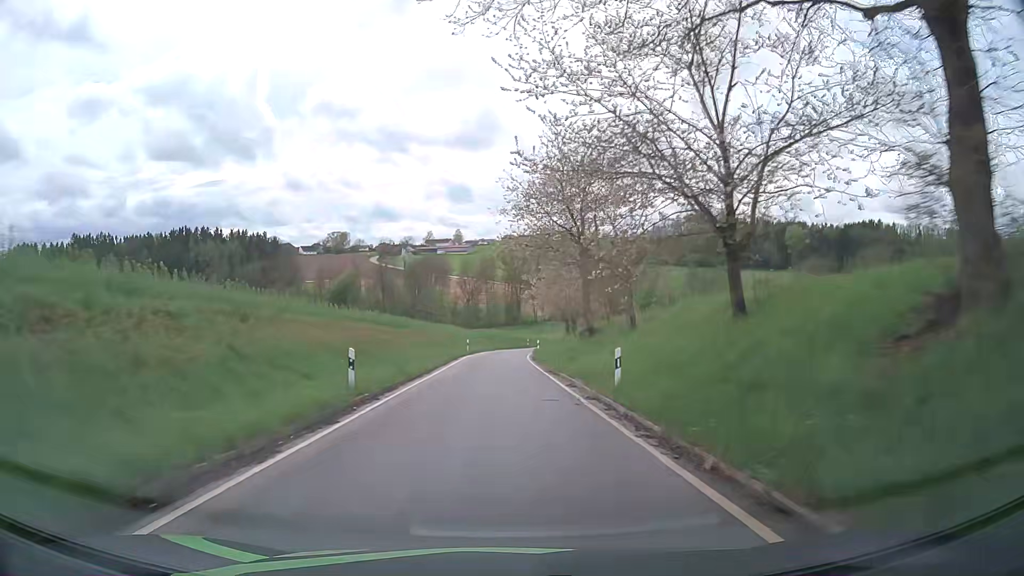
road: tertiary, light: Day
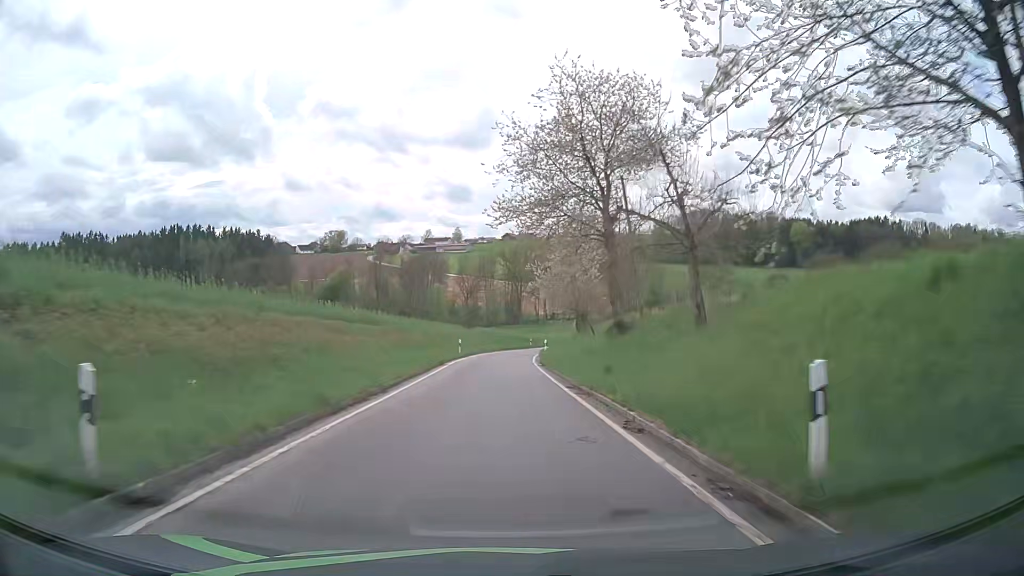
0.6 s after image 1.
(-0.1, +9.8) m; 0°
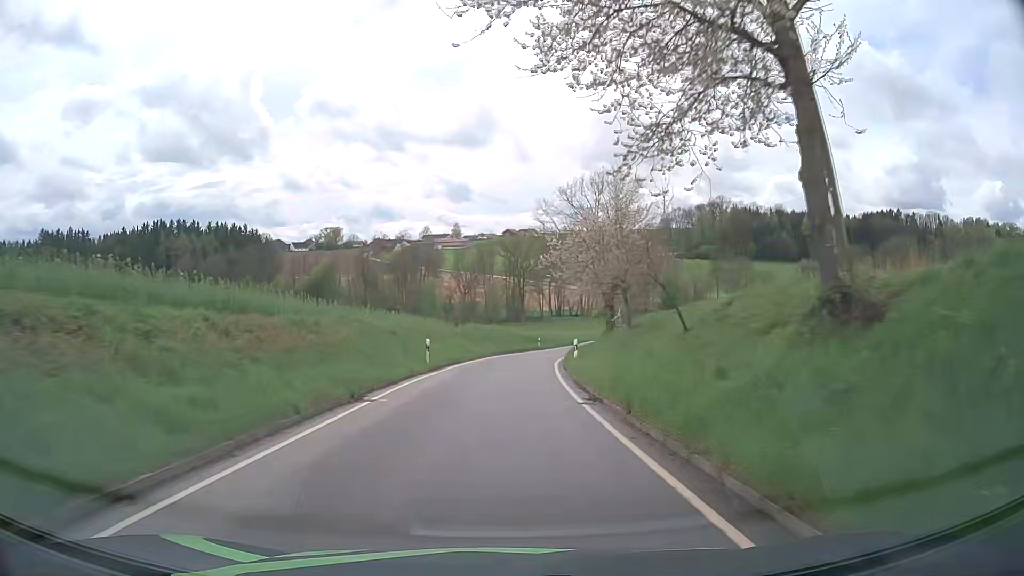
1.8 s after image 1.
(0.0, +18.9) m; 0°
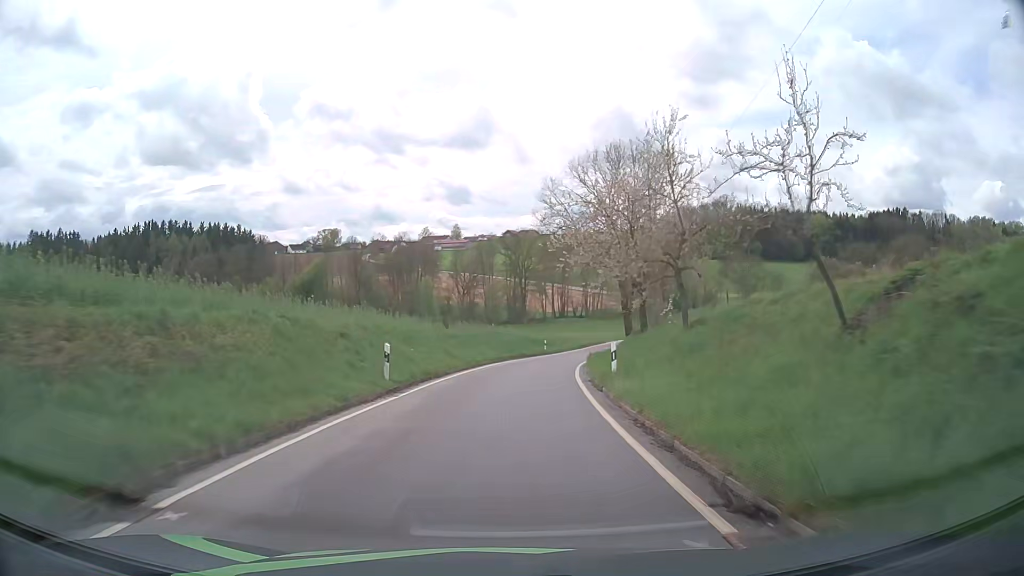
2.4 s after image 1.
(0.0, +9.1) m; -1°
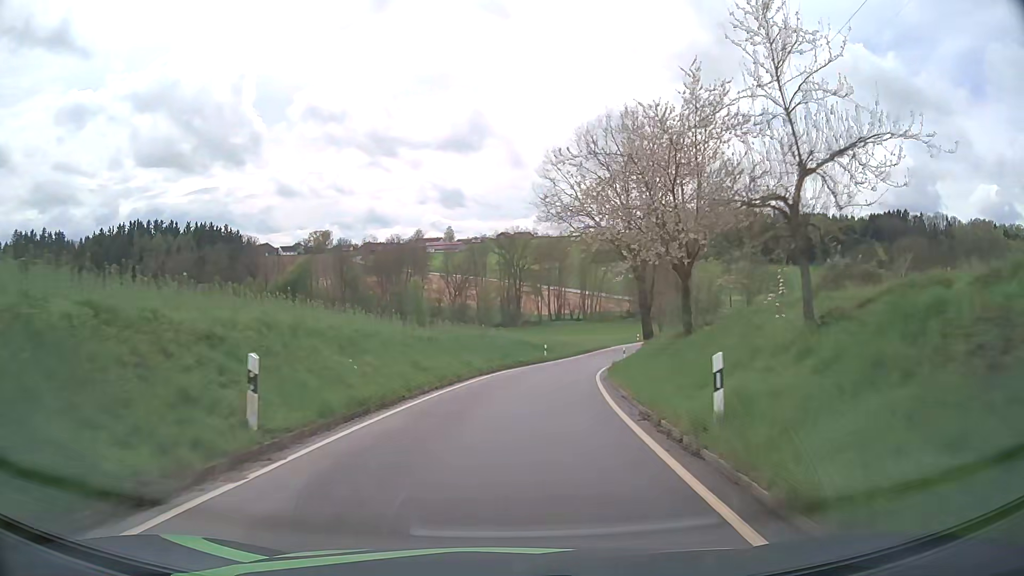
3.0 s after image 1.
(+0.1, +8.9) m; +1°
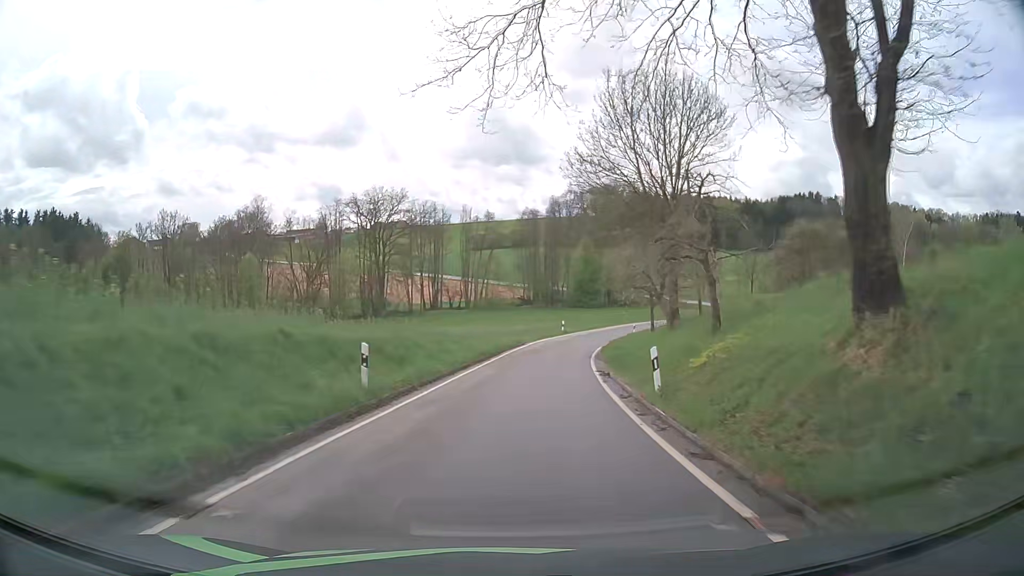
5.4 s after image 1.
(+3.1, +35.5) m; +10°
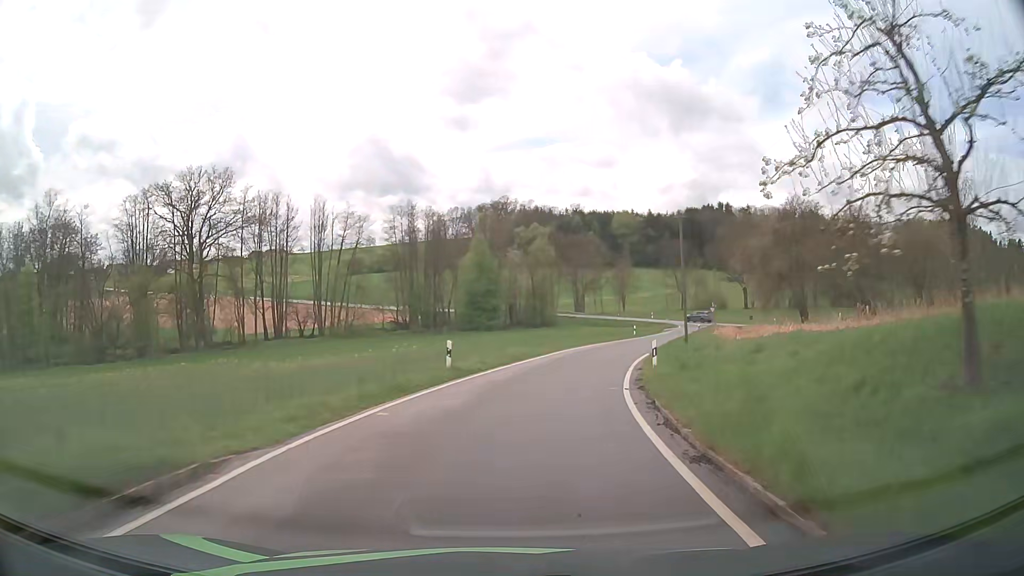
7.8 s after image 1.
(+3.1, +35.0) m; +10°
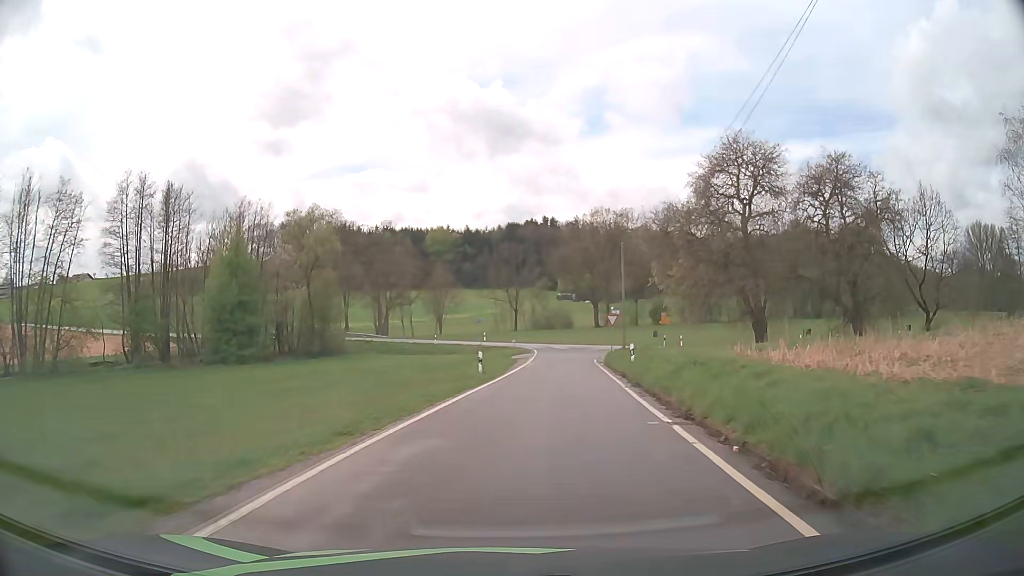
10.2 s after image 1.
(+4.9, +32.9) m; +16°
(0, +10) (+1, +20) (+2, +30) (+3, +40) (+5, +50) (+12, +56) (+22, +53) (+31, +52) (+41, +54) (+50, +58) m
